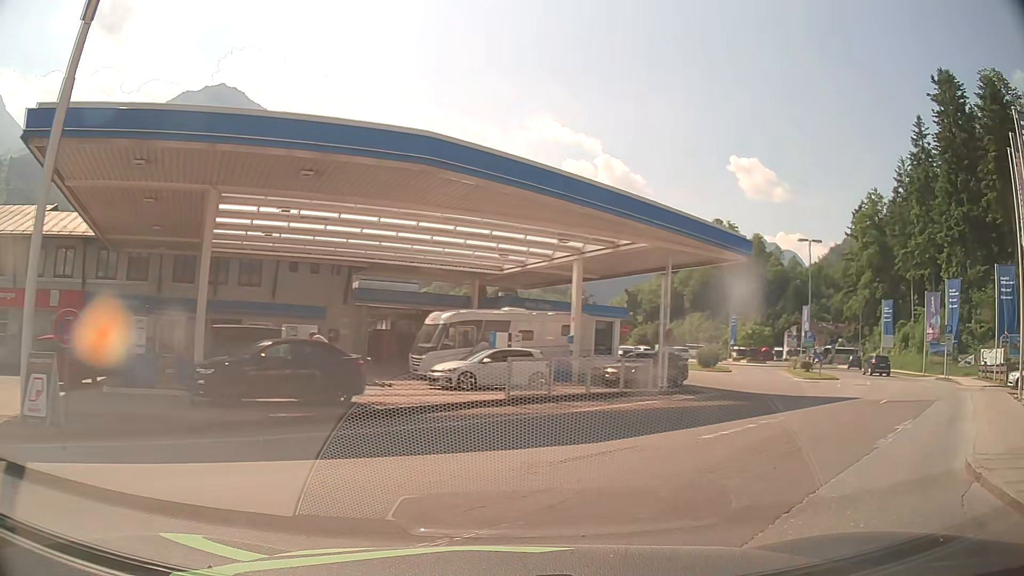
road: tertiary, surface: asphalt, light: Day
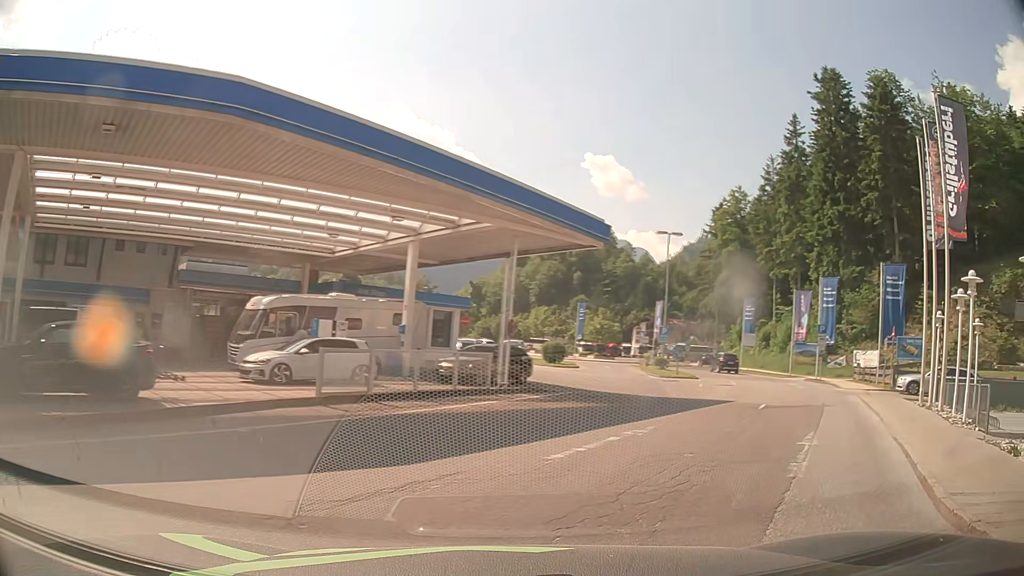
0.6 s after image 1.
(+0.3, +2.7) m; +13°
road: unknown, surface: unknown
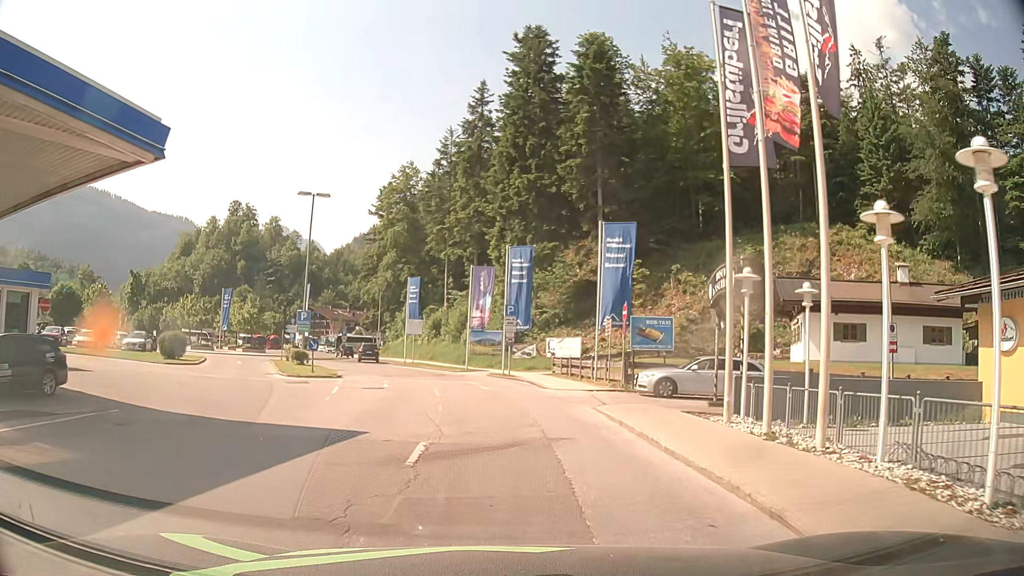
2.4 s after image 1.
(+3.5, +9.9) m; +29°
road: residential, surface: asphalt
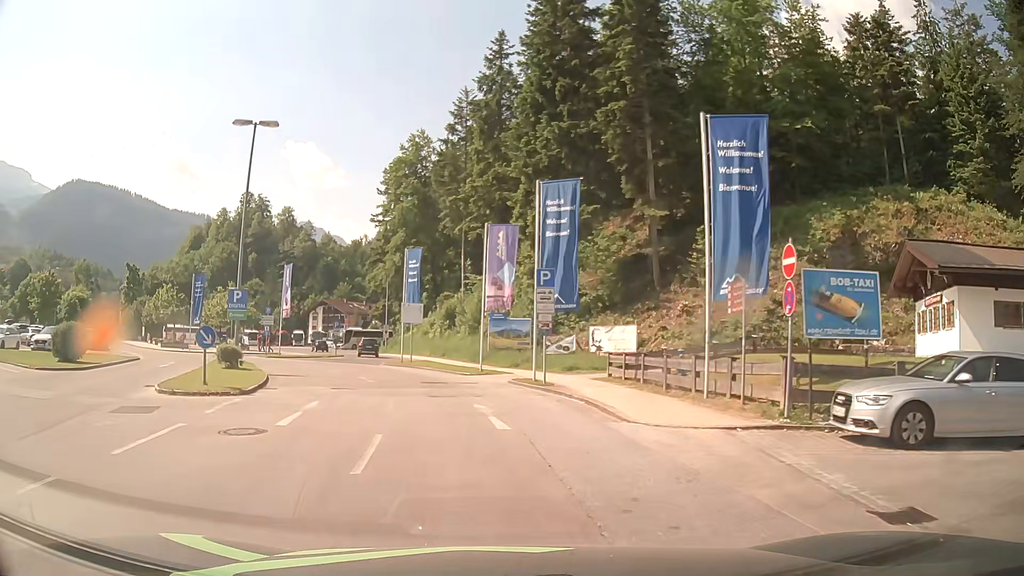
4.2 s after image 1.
(0.0, +13.3) m; -2°
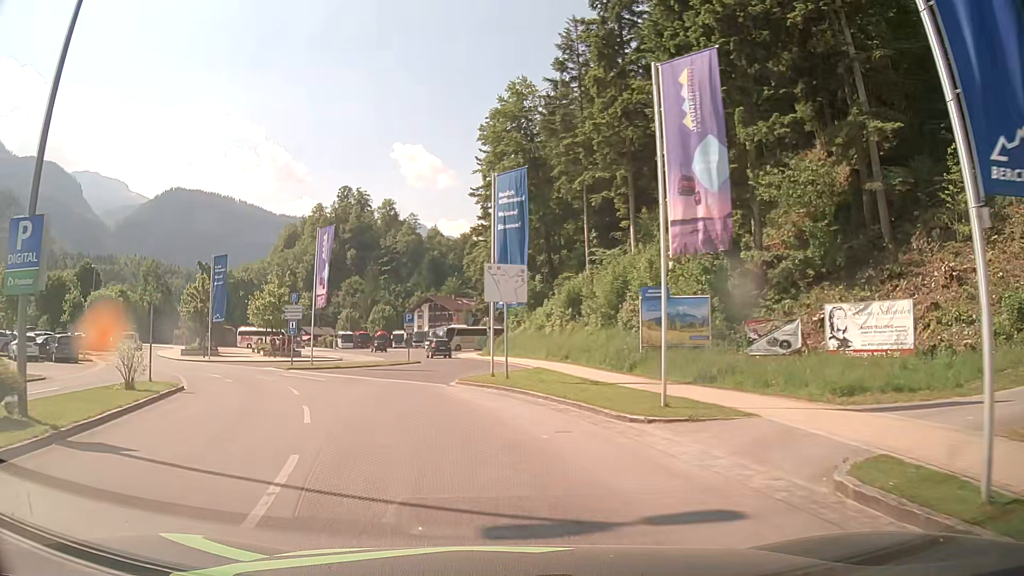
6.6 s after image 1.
(-1.4, +18.3) m; -10°
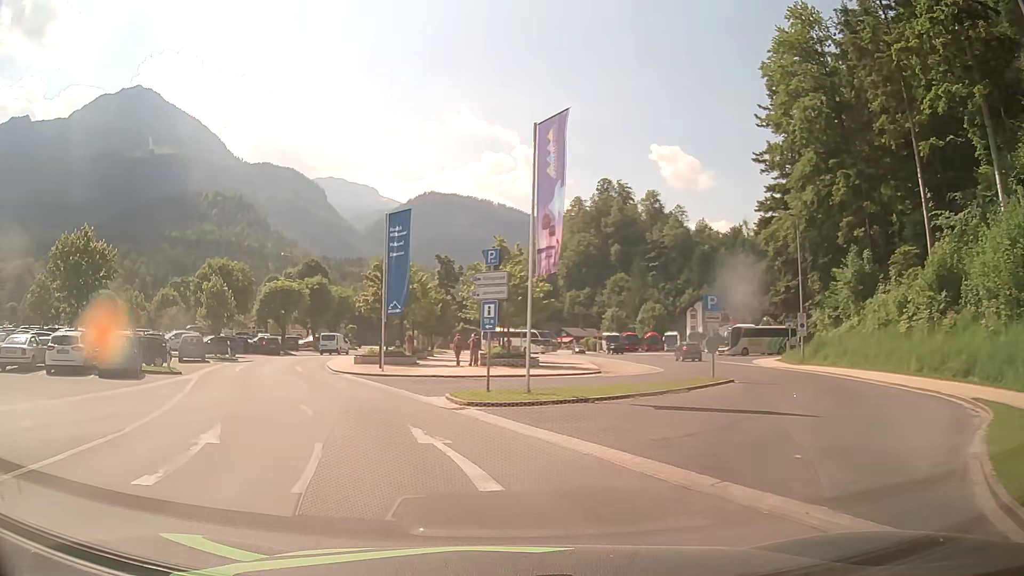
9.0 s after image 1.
(-2.9, +17.0) m; -22°
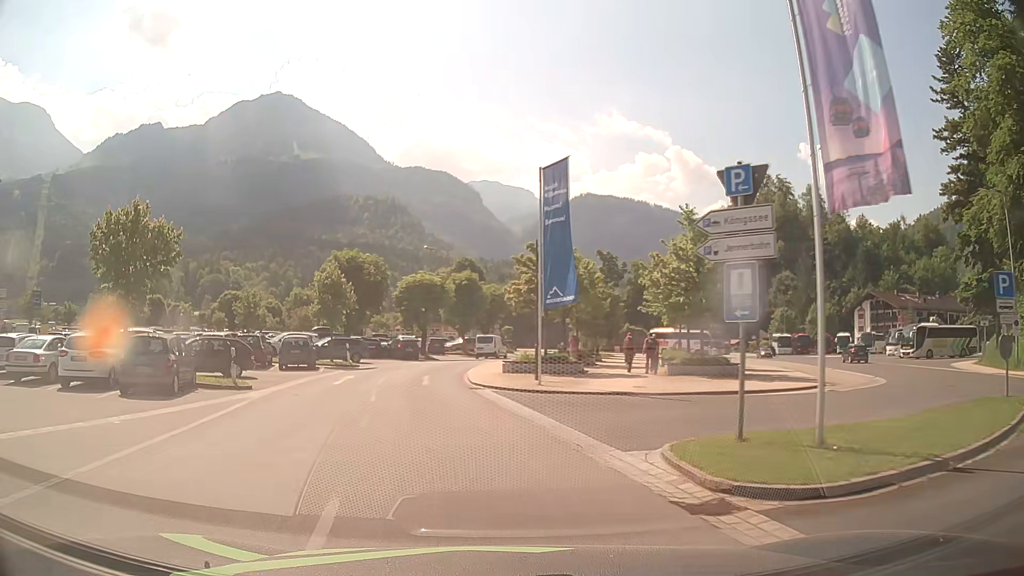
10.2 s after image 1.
(-1.0, +8.2) m; -14°
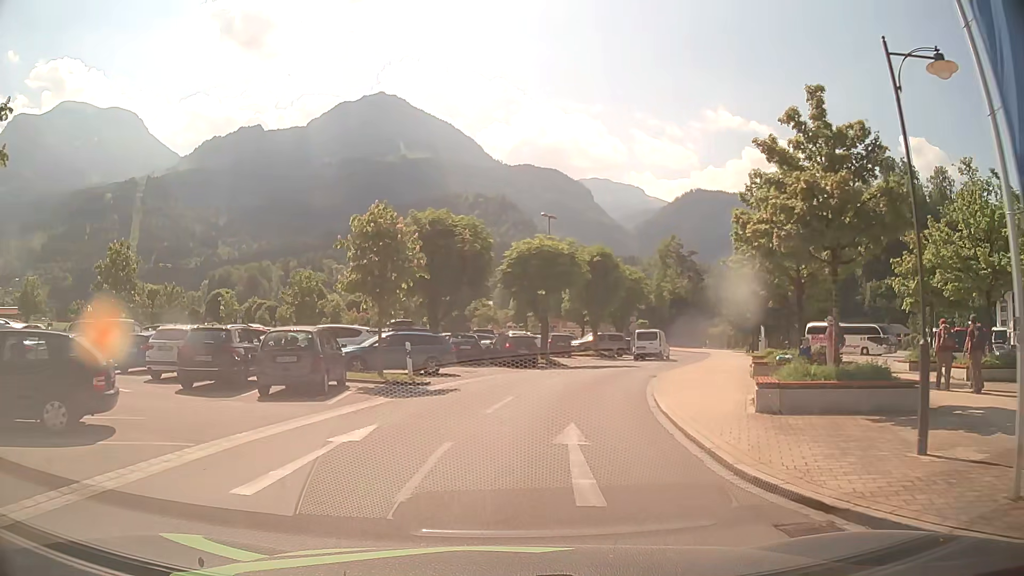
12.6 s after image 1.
(-2.1, +16.4) m; -10°
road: service
